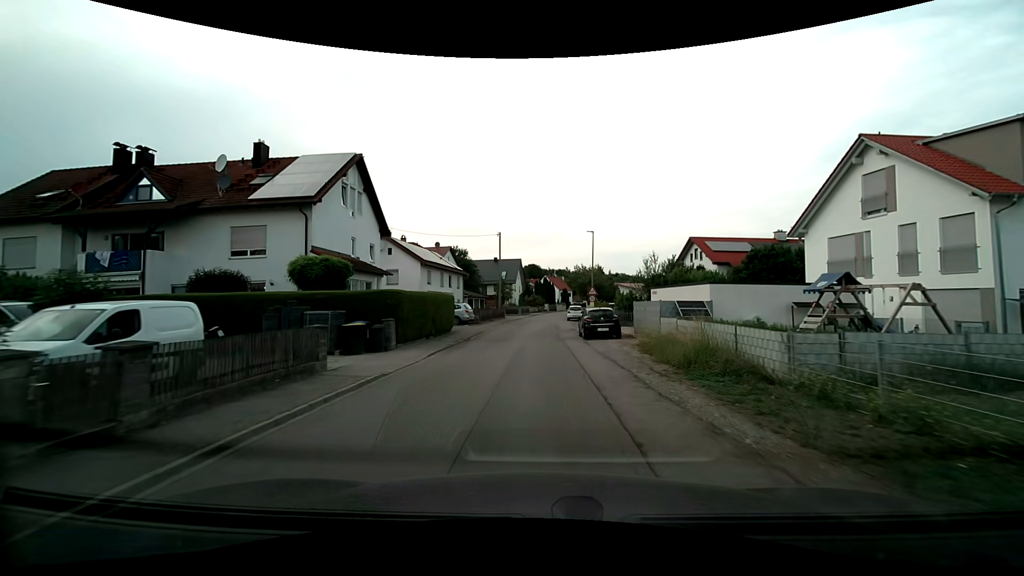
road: residential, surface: asphalt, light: Day
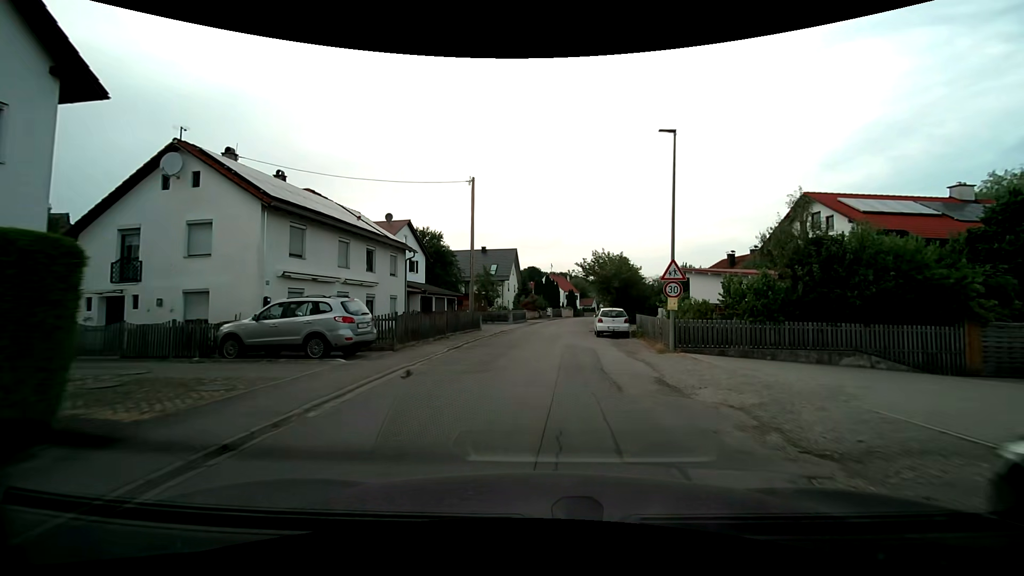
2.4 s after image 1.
(-0.1, +23.5) m; 0°
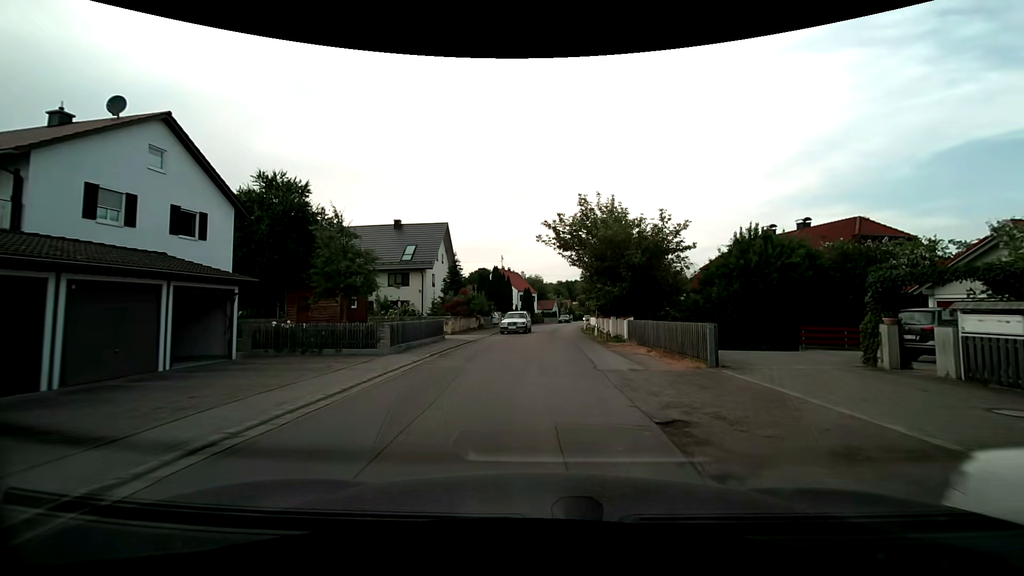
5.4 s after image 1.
(+1.1, +26.1) m; +6°
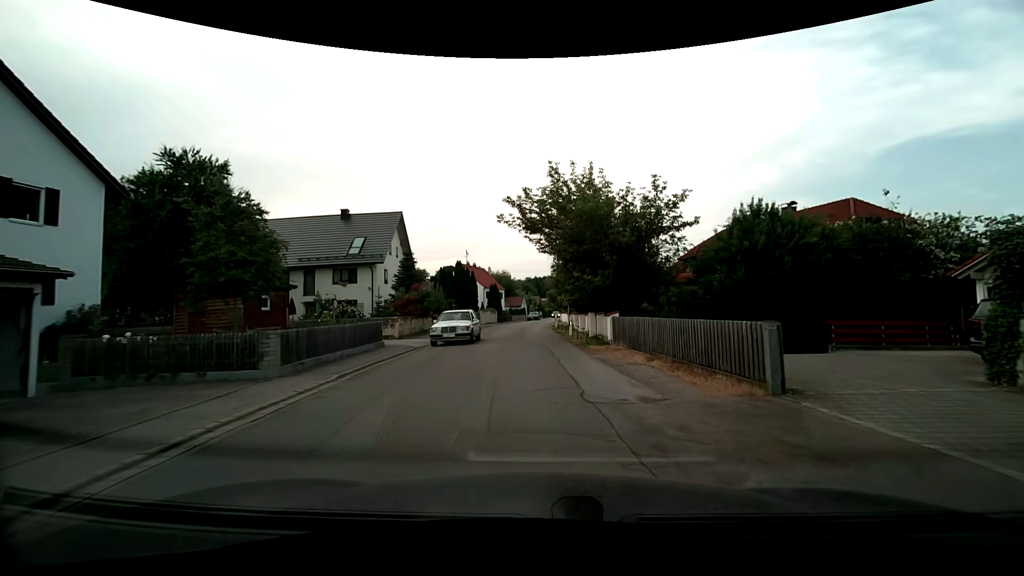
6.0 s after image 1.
(+0.1, +5.0) m; +3°
(0, +10) (0, +20) (-1, +30) (-1, +40) (-1, +50) (0, +60) (0, +70) (+1, +80) (+2, +90) (+4, +100) m
